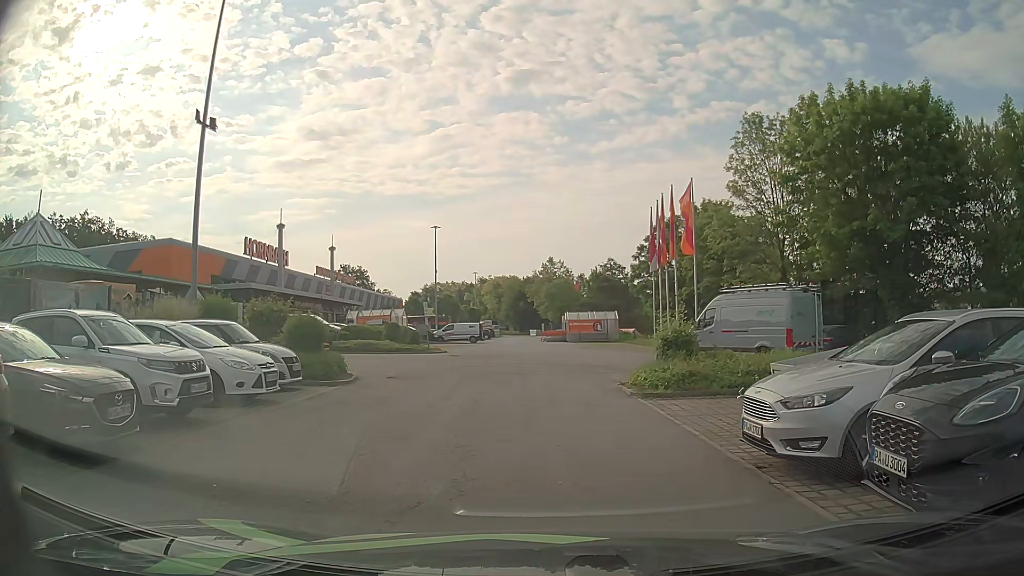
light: Day
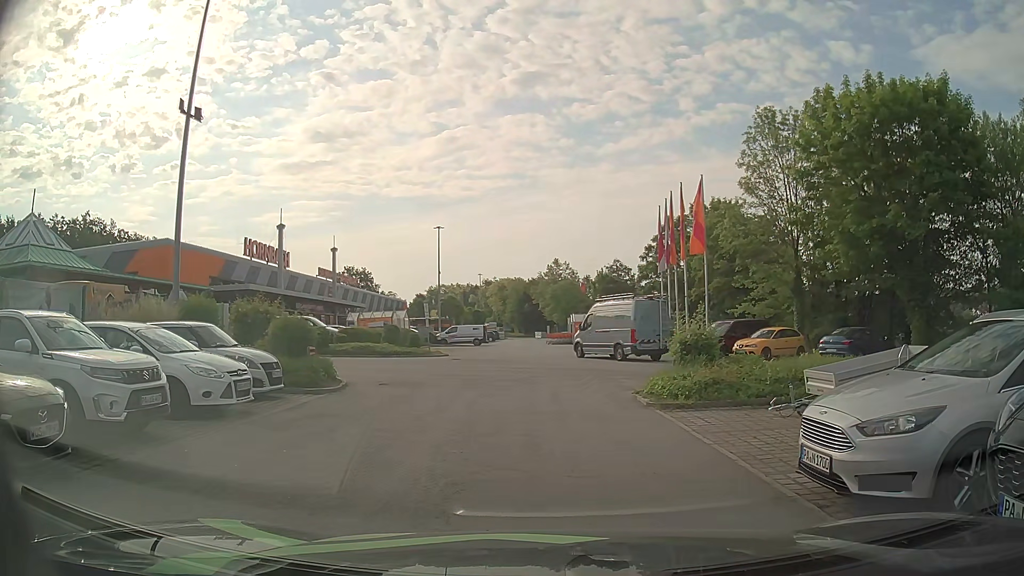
(0.0, +1.4) m; 0°
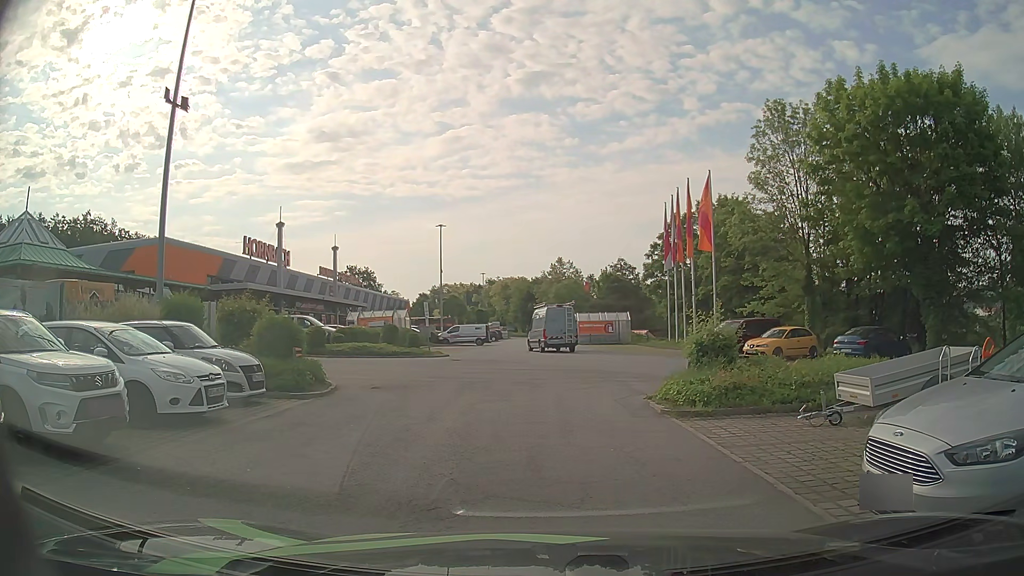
(0.0, +1.1) m; 0°
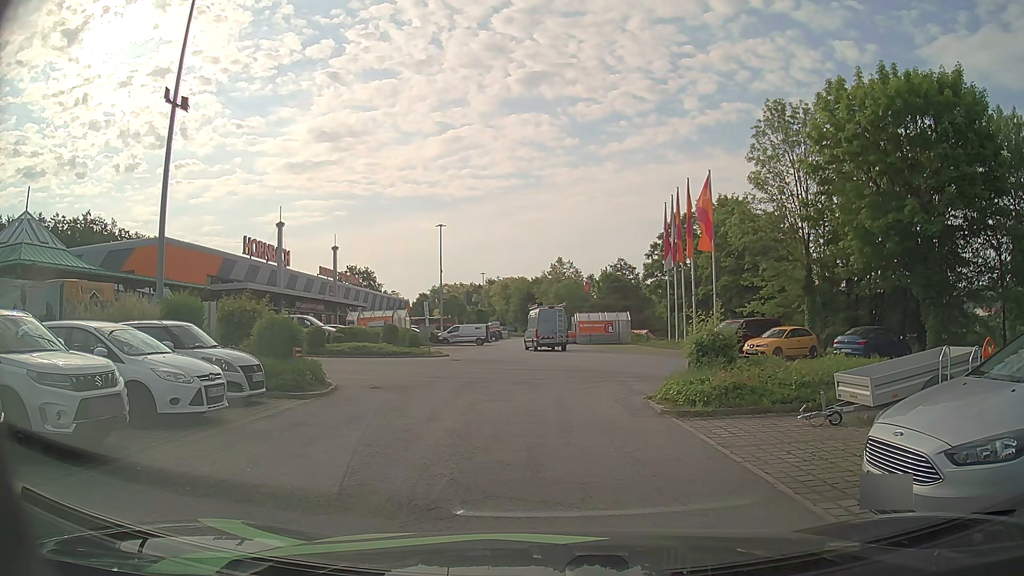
(0.0, 0.0) m; 0°
